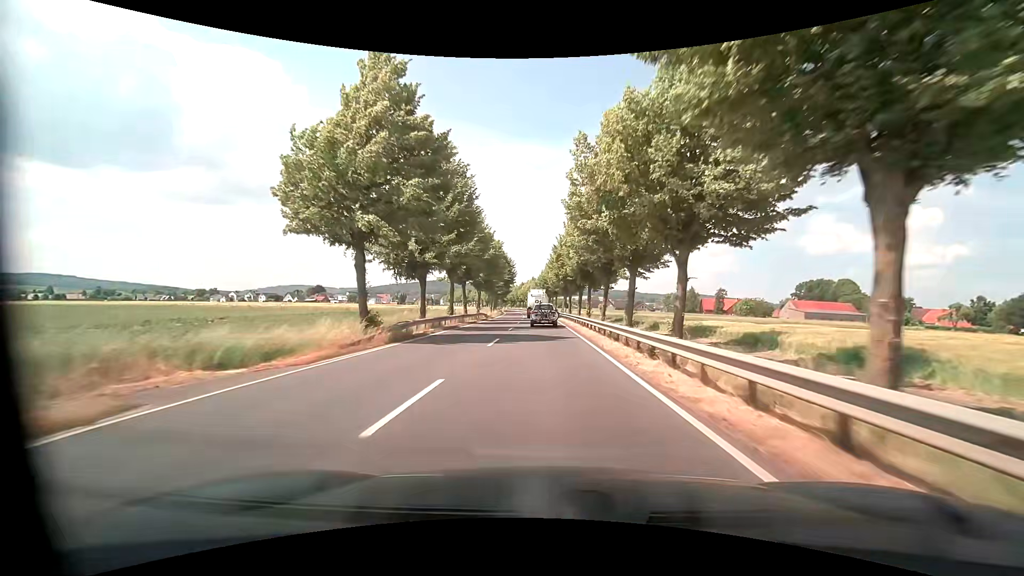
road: primary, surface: asphalt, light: Day
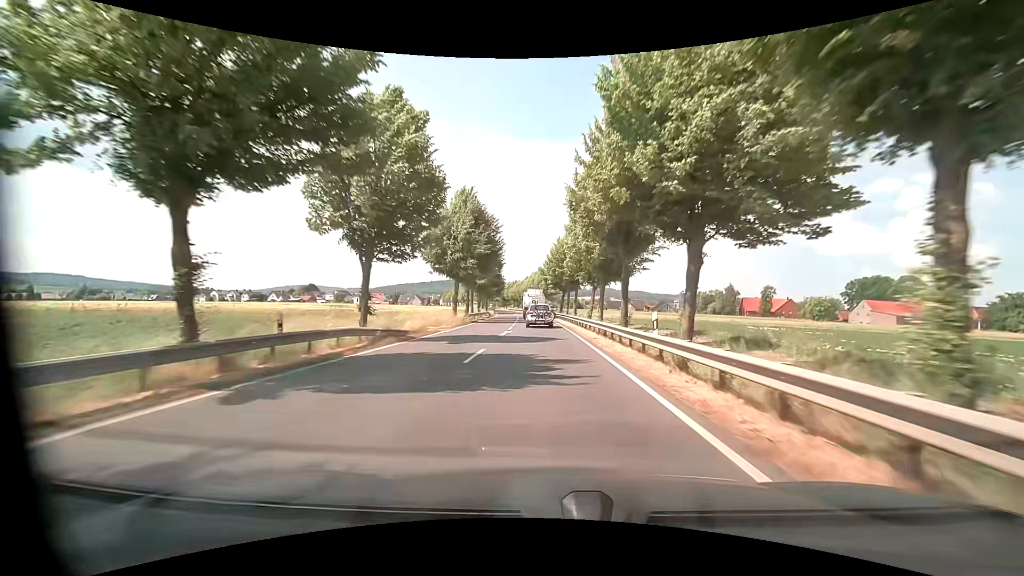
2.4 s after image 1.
(+0.1, +40.9) m; 0°
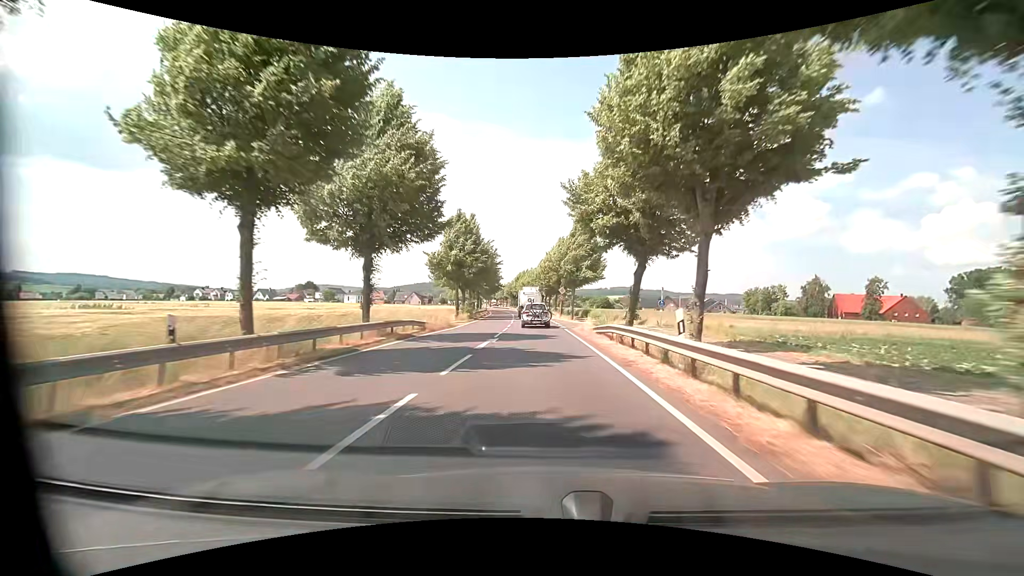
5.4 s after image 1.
(-1.2, +50.7) m; -2°
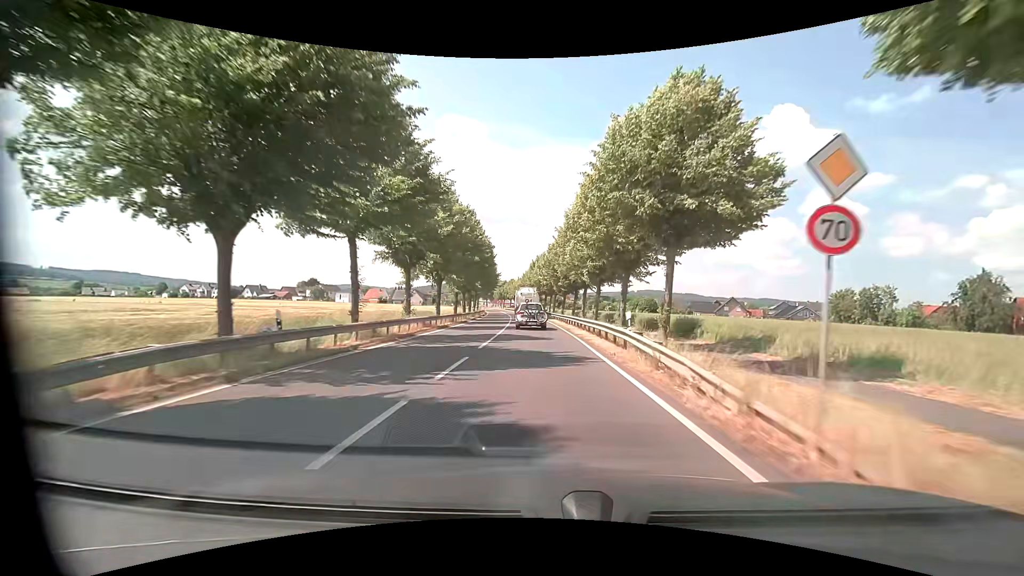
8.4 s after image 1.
(-1.3, +48.5) m; -3°
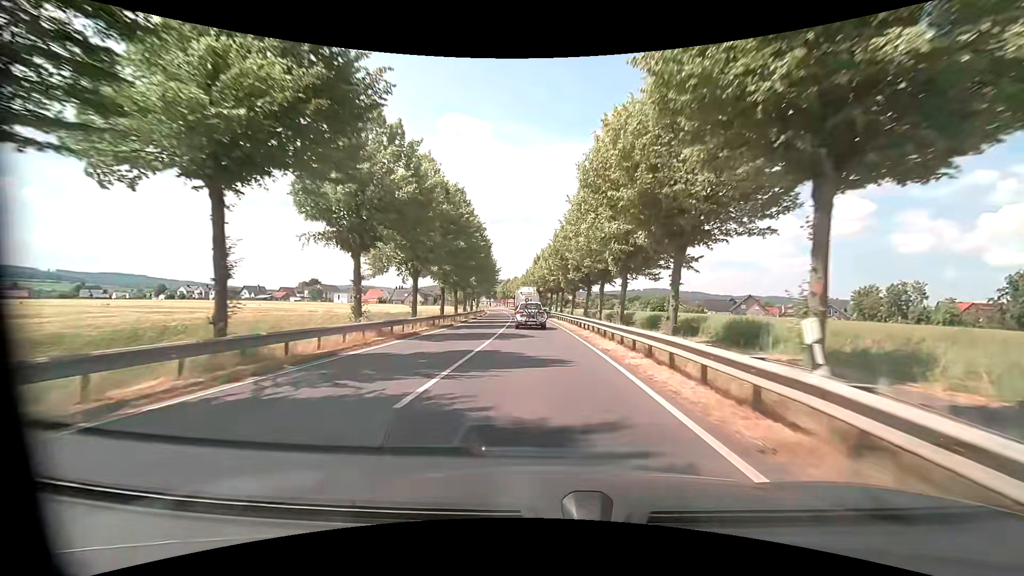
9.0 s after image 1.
(0.0, +9.3) m; 0°
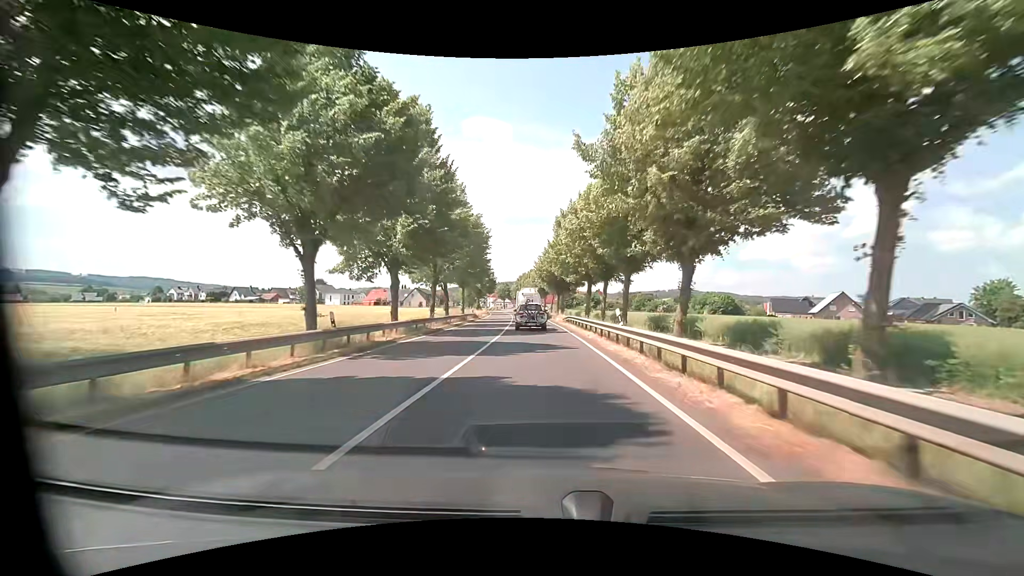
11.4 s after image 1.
(-1.4, +36.3) m; -3°
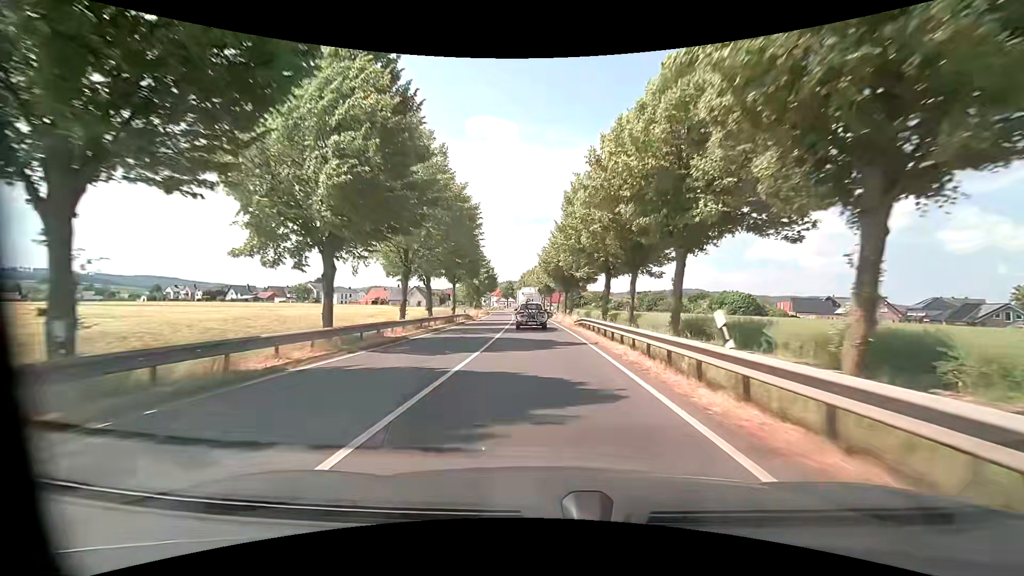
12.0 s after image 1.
(-0.1, +9.0) m; -1°
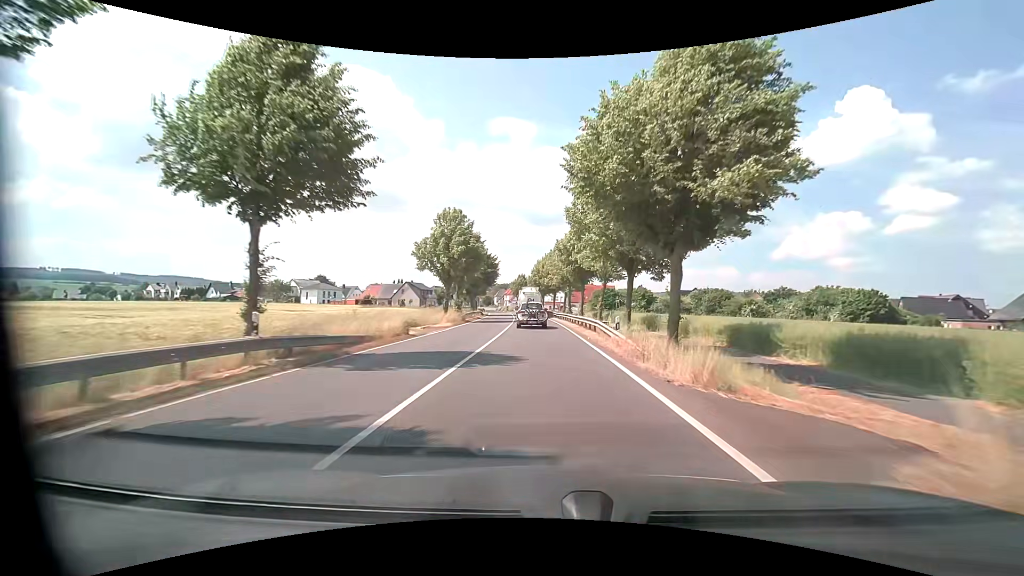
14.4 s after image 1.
(-0.7, +35.9) m; -2°
(0, +10) (0, +20) (-1, +30) (-1, +40) (-2, +50) (-2, +60) (-3, +70) (-4, +80) (-5, +90) (-6, +100) m
